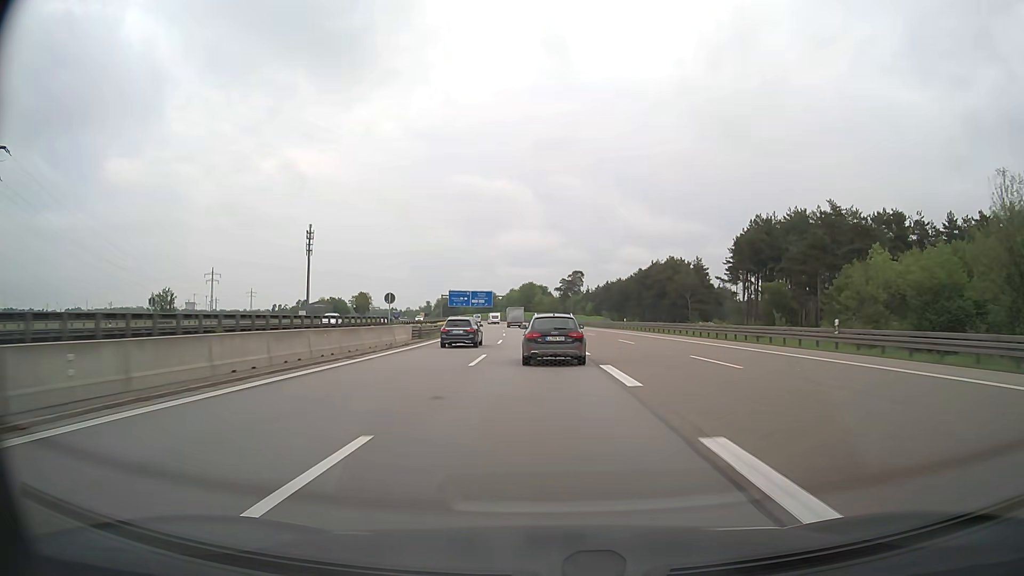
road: motorway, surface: asphalt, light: Day
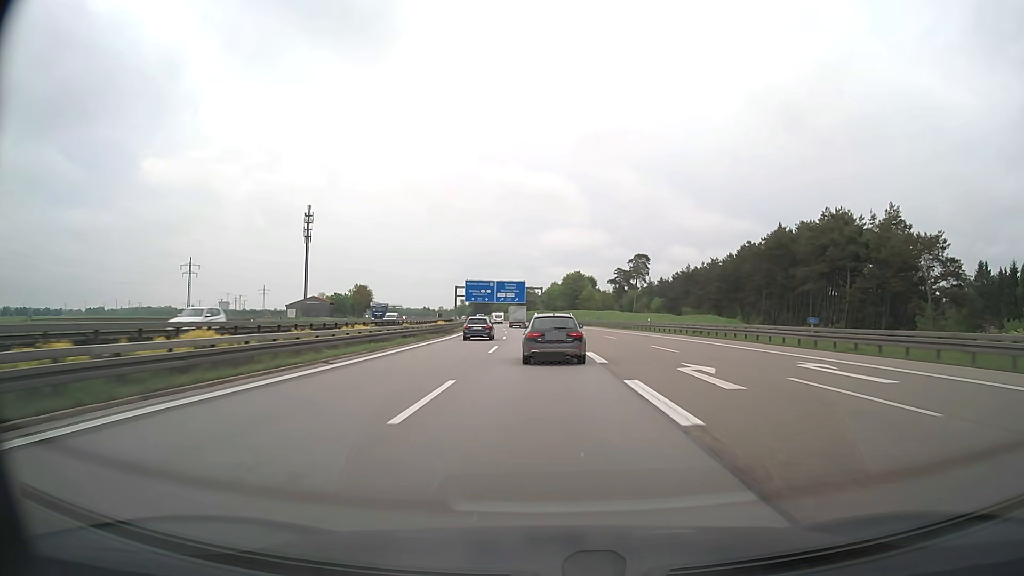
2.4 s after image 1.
(-2.2, +65.0) m; -4°
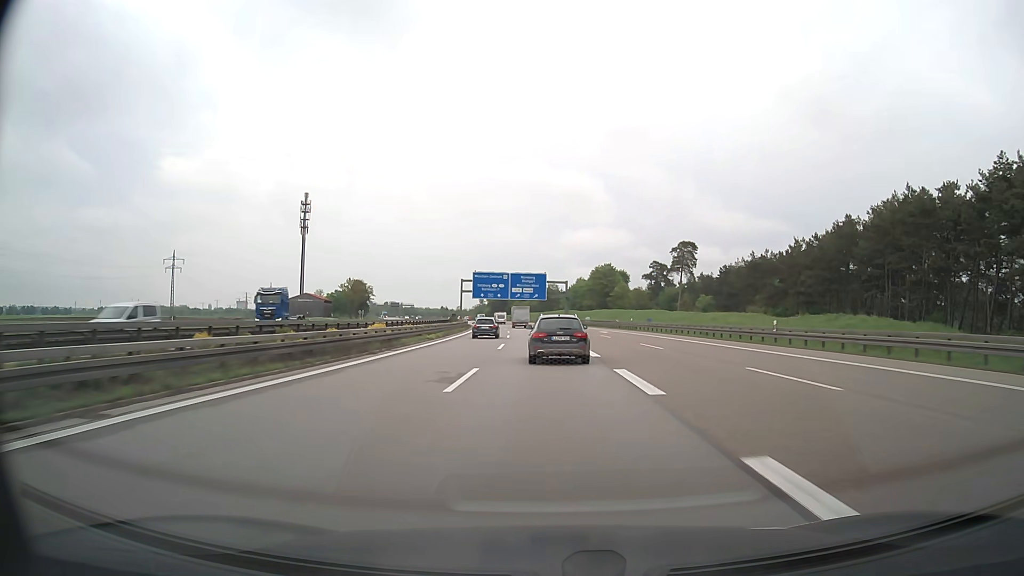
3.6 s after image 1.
(-0.6, +32.1) m; -2°
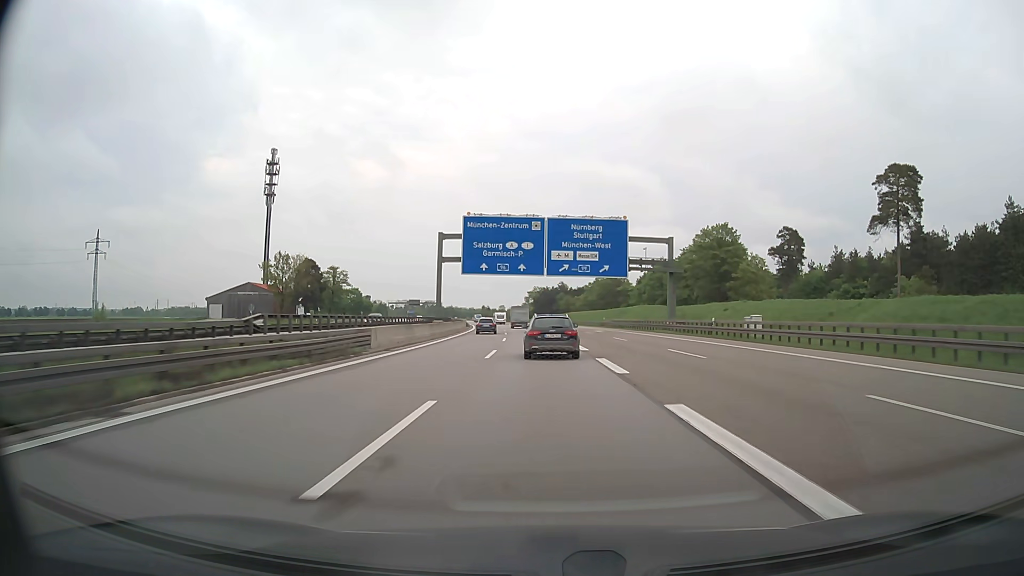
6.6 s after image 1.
(-2.7, +79.6) m; -4°
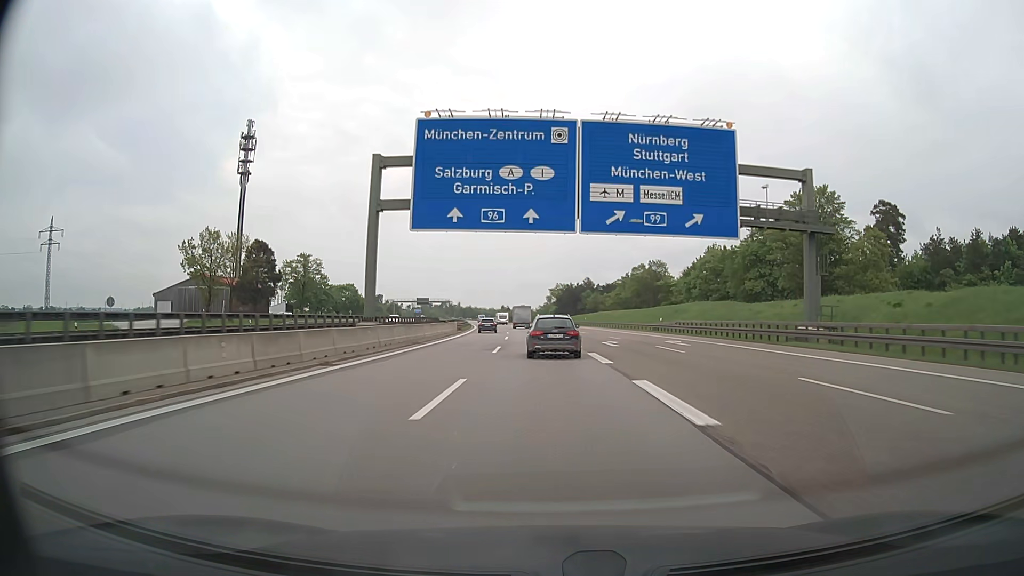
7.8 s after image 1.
(-0.6, +32.1) m; -2°
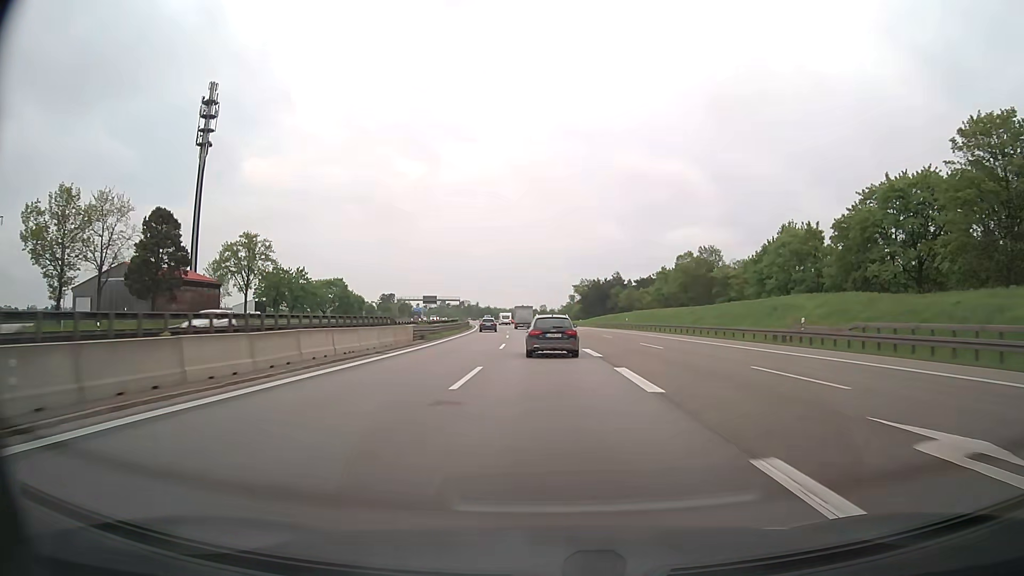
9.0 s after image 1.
(-0.5, +32.2) m; -2°
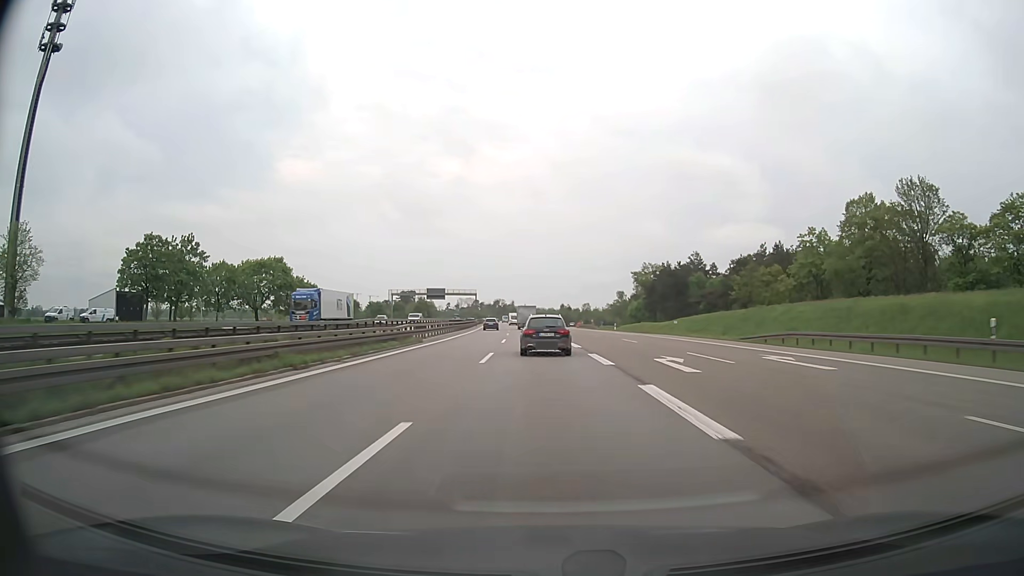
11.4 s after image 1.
(-1.8, +64.5) m; -3°
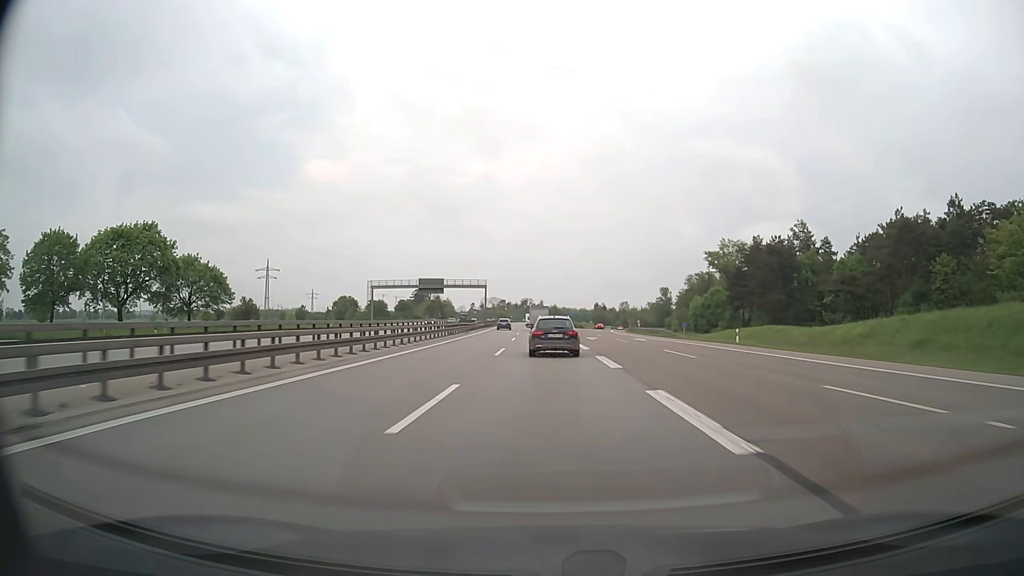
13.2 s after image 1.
(-1.0, +48.9) m; -3°
(0, +10) (0, +20) (0, +30) (0, +40) (-1, +50) (-1, +60) (-1, +70) (-1, +80) (-2, +90) (-2, +100) m
